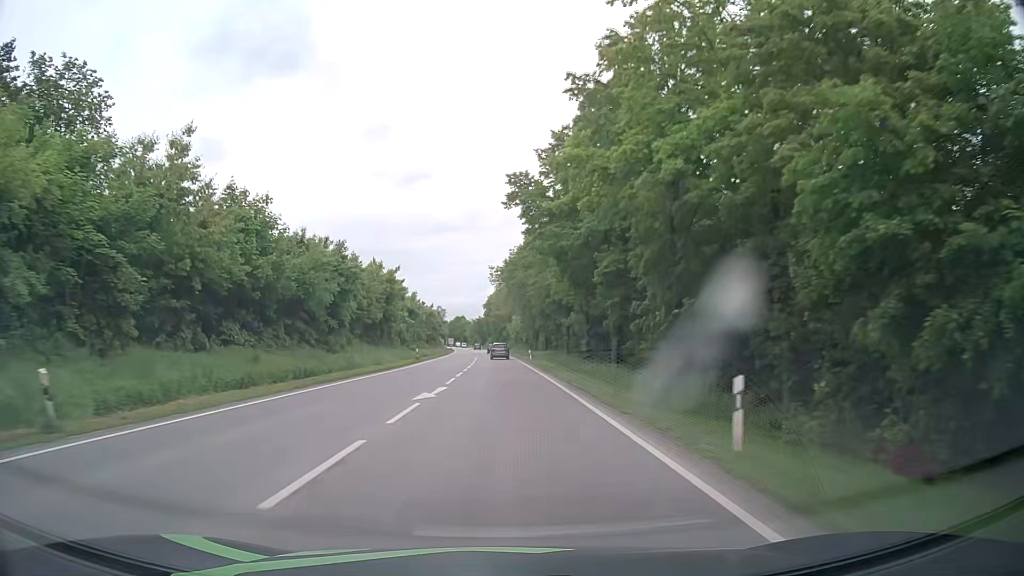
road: primary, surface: asphalt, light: Day
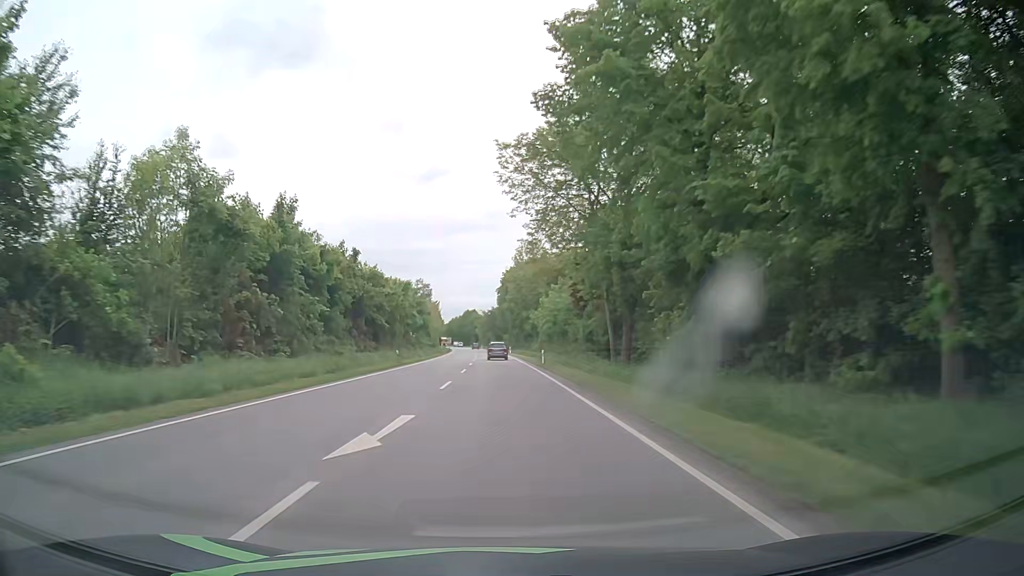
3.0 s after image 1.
(-0.9, +62.6) m; -2°
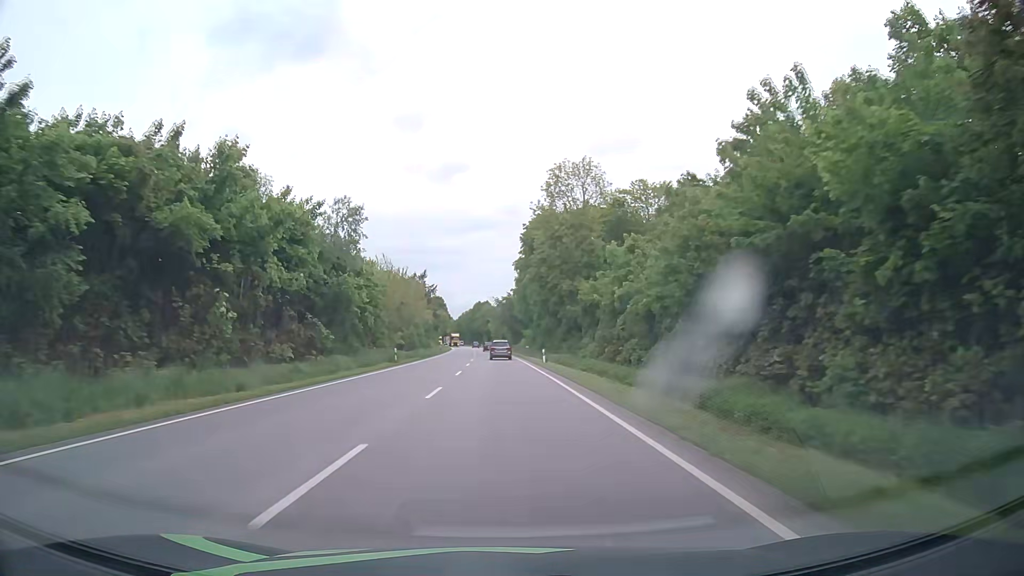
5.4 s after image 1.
(-0.5, +51.5) m; -1°
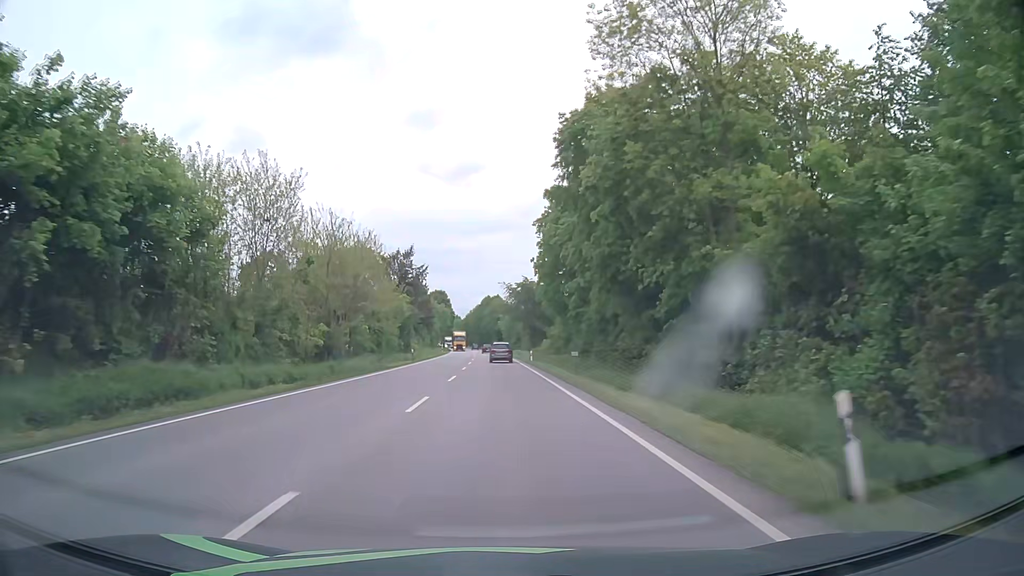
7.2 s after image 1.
(-0.5, +38.7) m; -2°
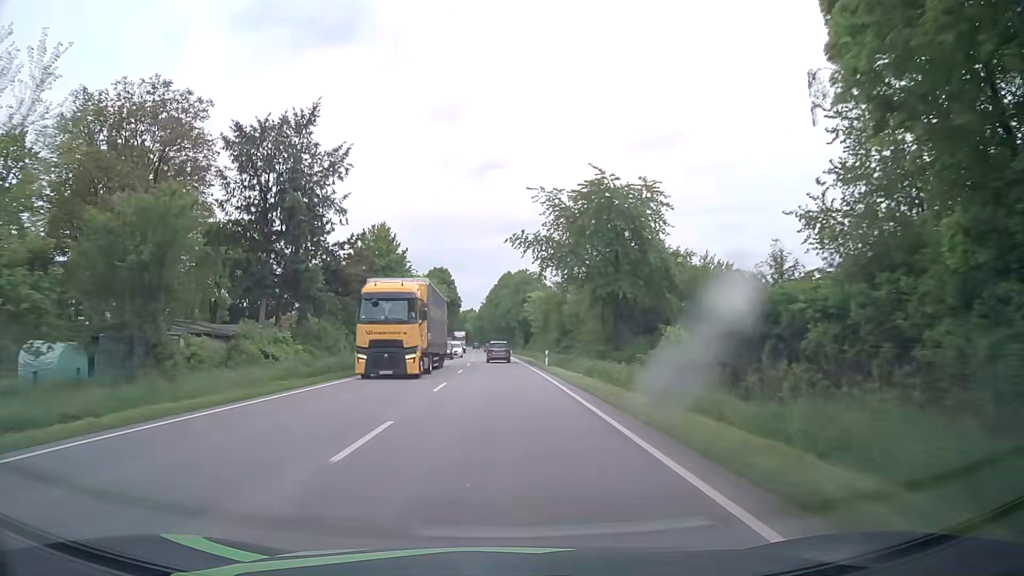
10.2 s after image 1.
(-0.9, +65.6) m; -2°
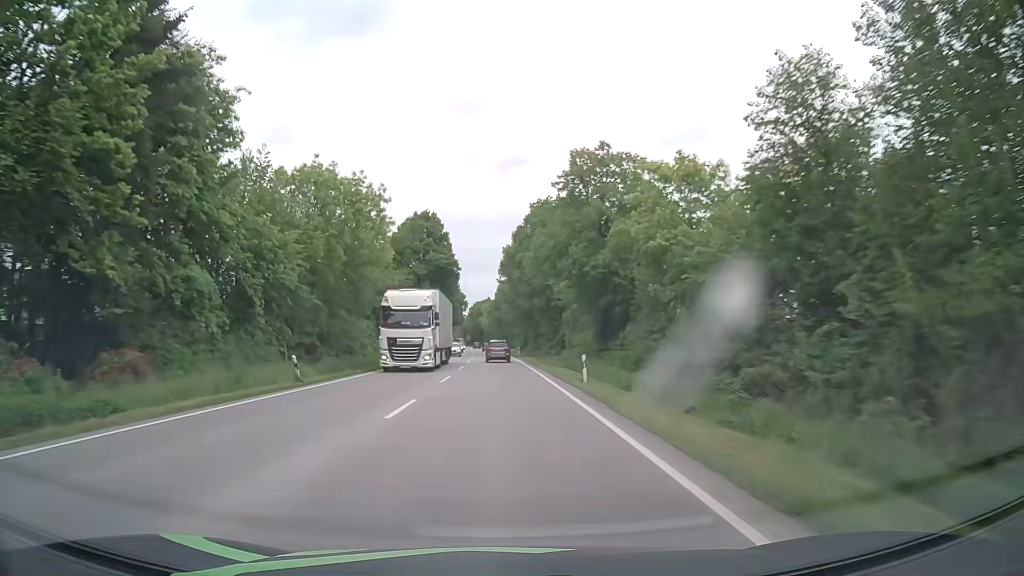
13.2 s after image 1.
(-1.1, +67.3) m; -2°
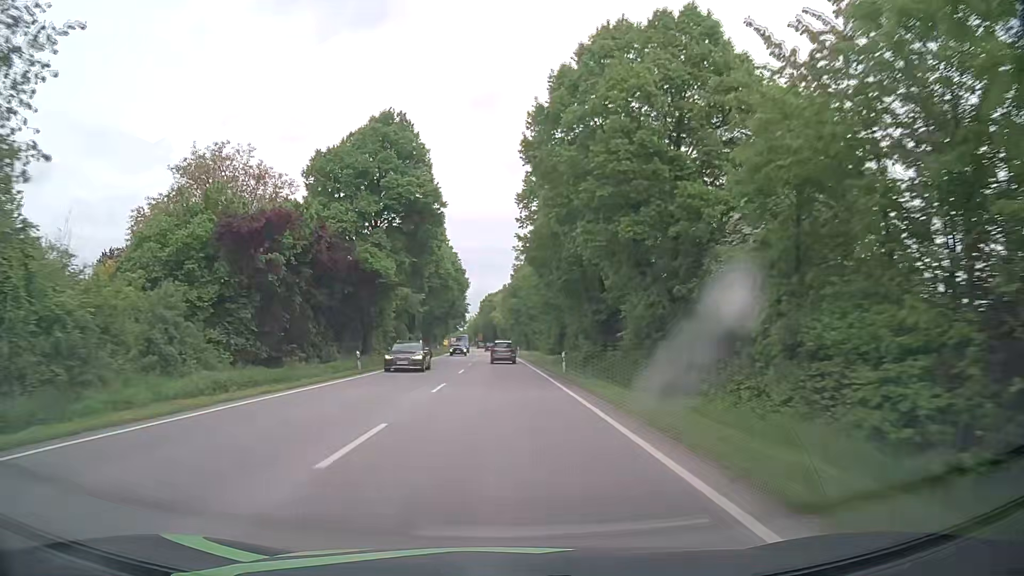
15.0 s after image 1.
(-0.6, +40.8) m; -1°
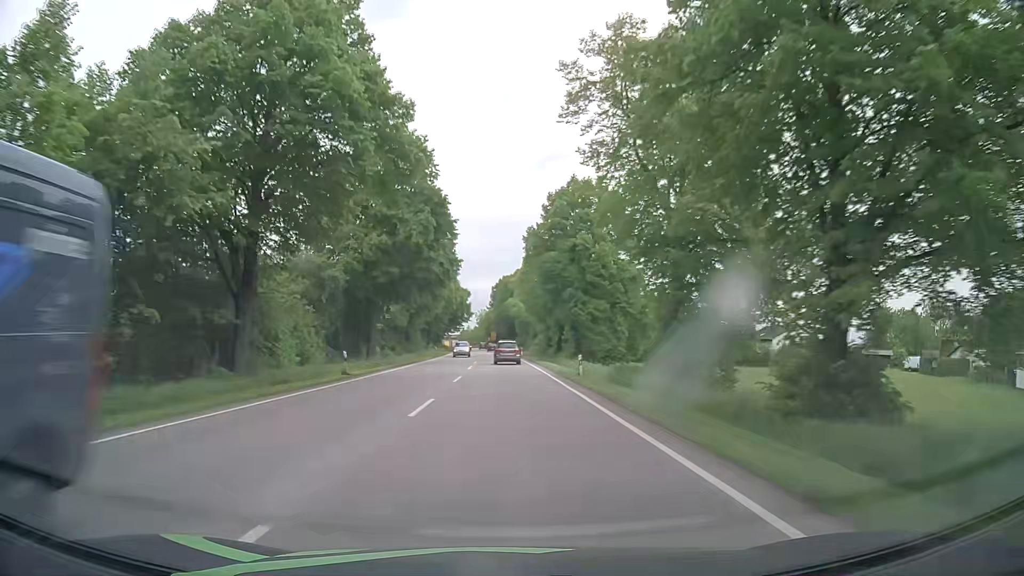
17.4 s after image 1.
(-1.0, +54.0) m; -2°
(0, +10) (0, +20) (0, +30) (0, +40) (0, +50) (-1, +60) (-1, +70) (-1, +80) (-2, +90) (-2, +100) m
